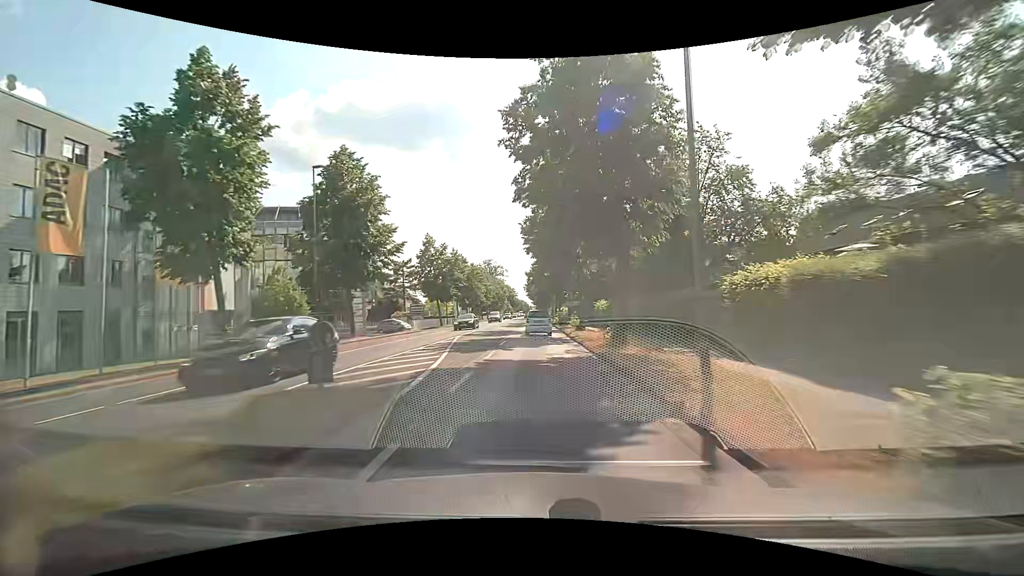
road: secondary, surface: asphalt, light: Day
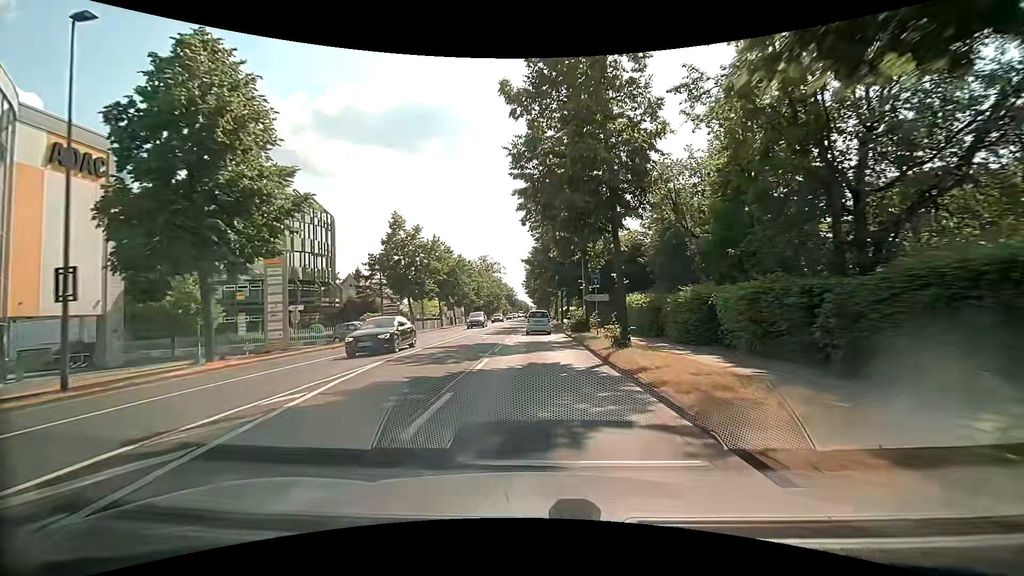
(+0.2, +15.3) m; 0°
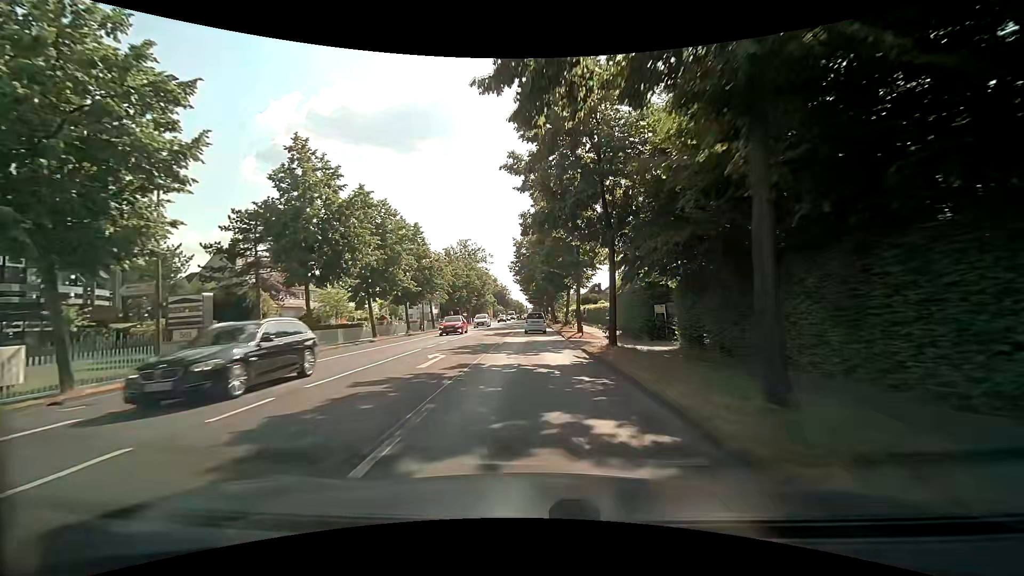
(+0.8, +38.3) m; +1°
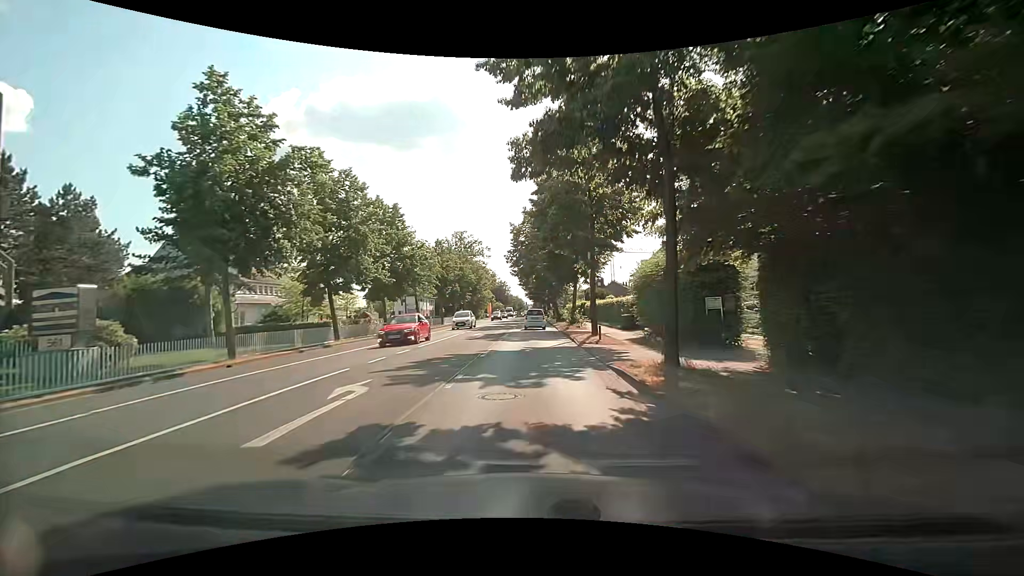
(0.0, +7.7) m; 0°
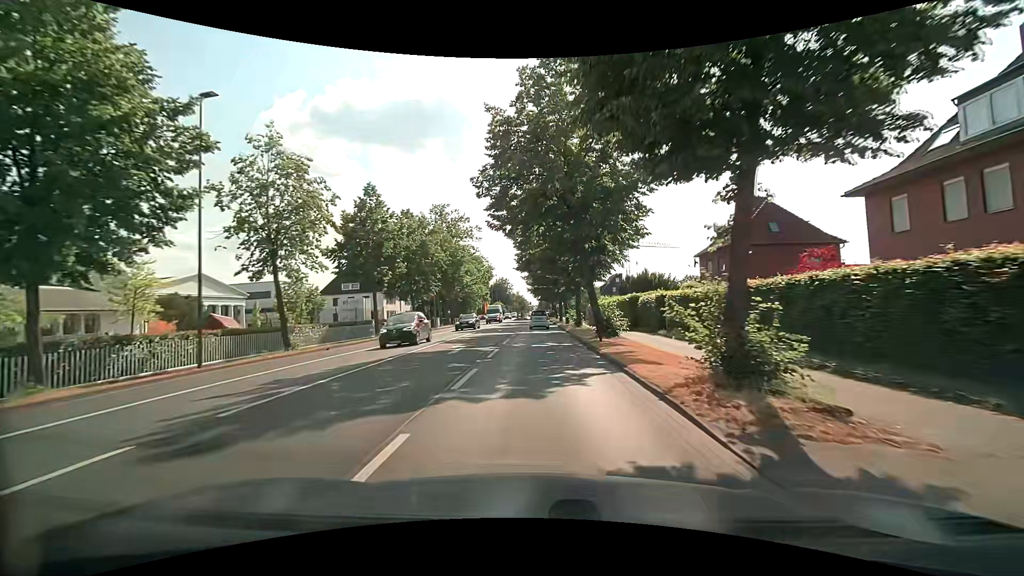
(-0.2, +30.8) m; 0°
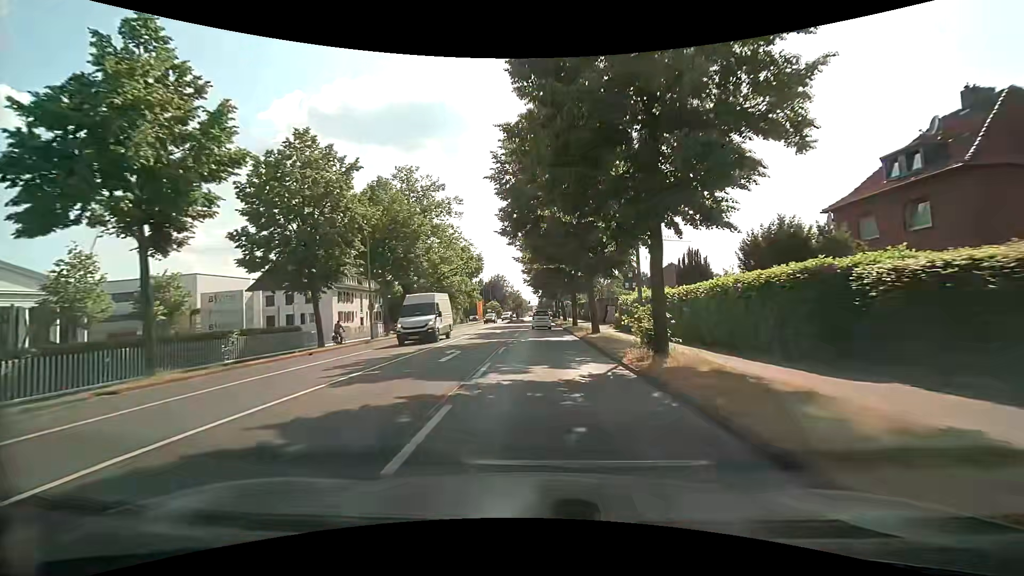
(-0.1, +23.0) m; 0°
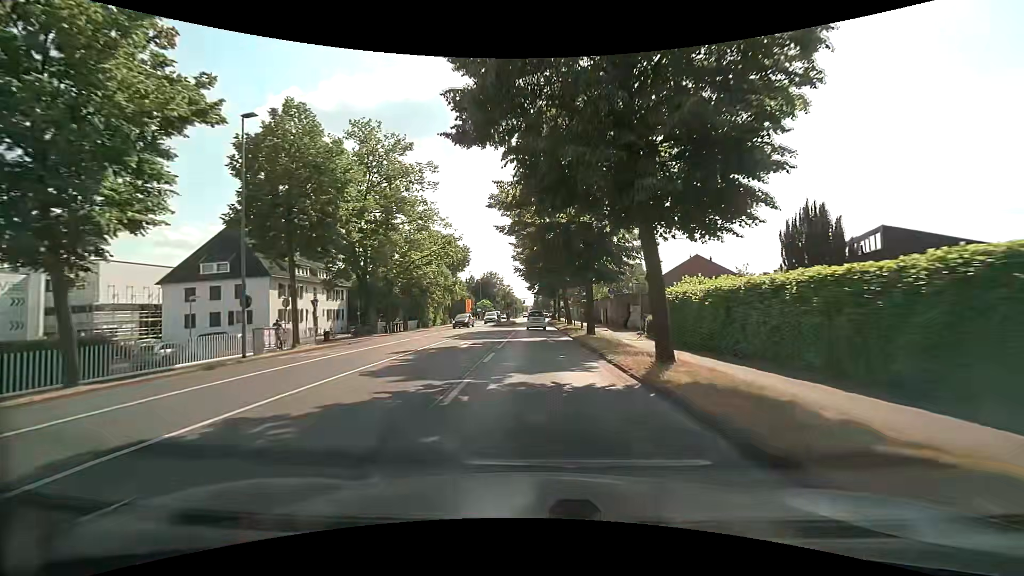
(+0.1, +15.2) m; +2°
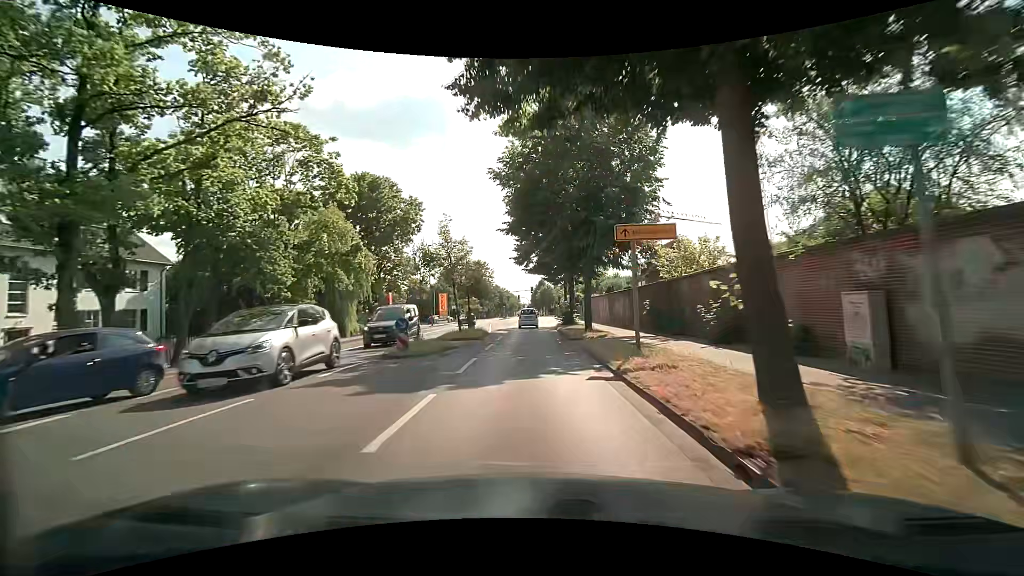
(-0.5, +37.3) m; -1°
(0, +10) (0, +20) (0, +30) (0, +40) (+1, +50) (+2, +60) (+2, +70) (+3, +80) (+2, +90) (+2, +100) m
